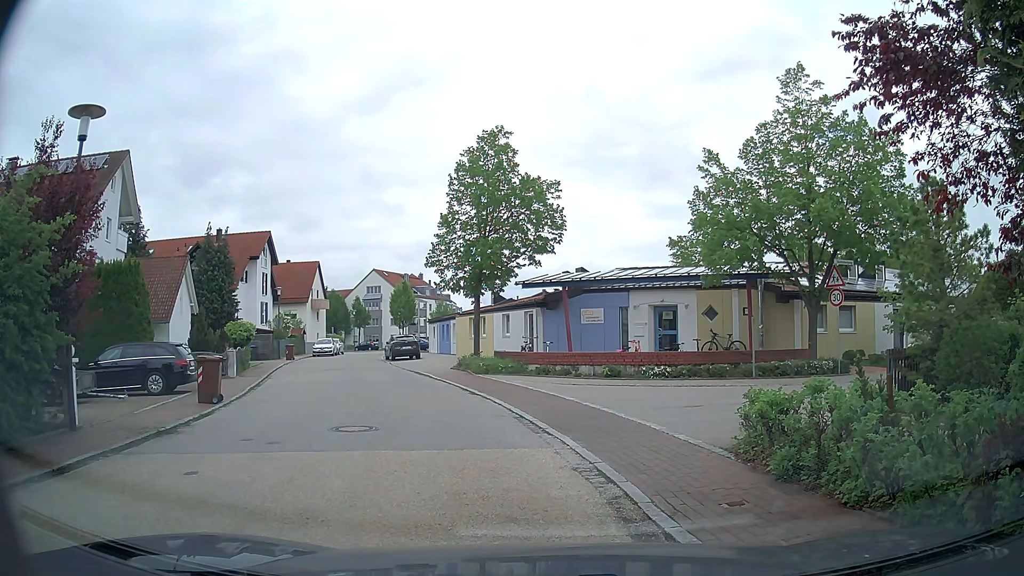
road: residential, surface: asphalt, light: Day
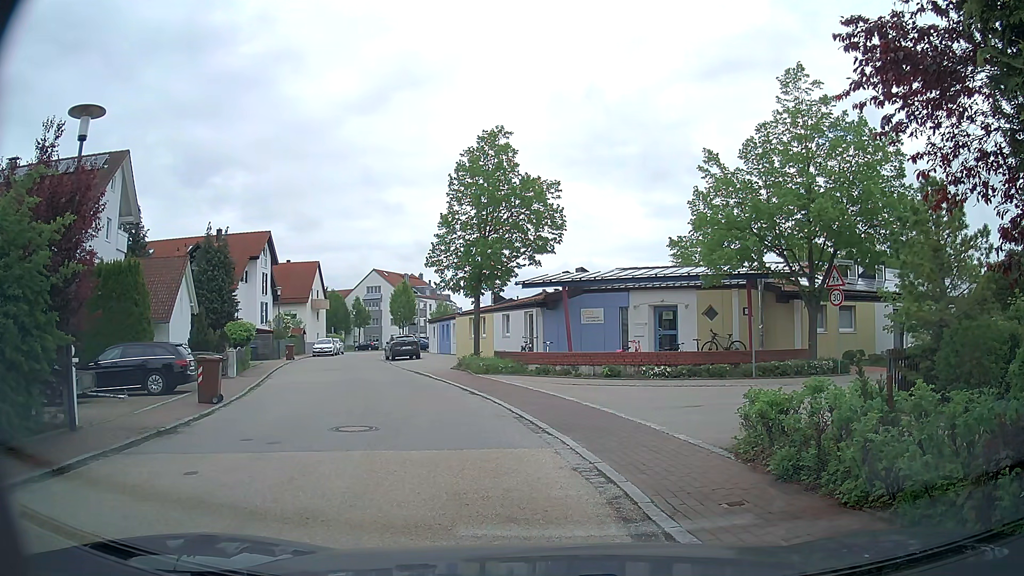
(0.0, 0.0) m; 0°
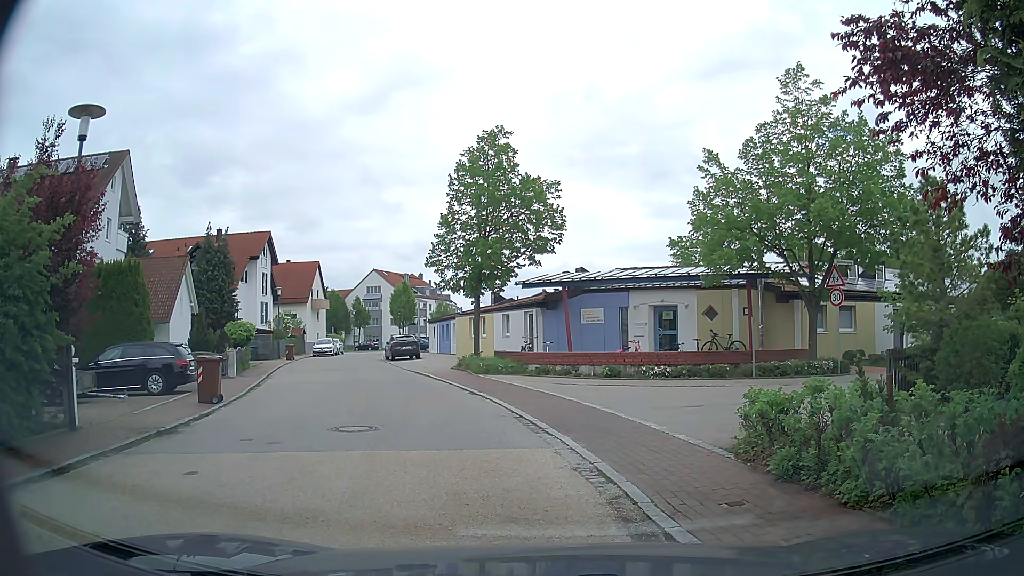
(0.0, 0.0) m; 0°
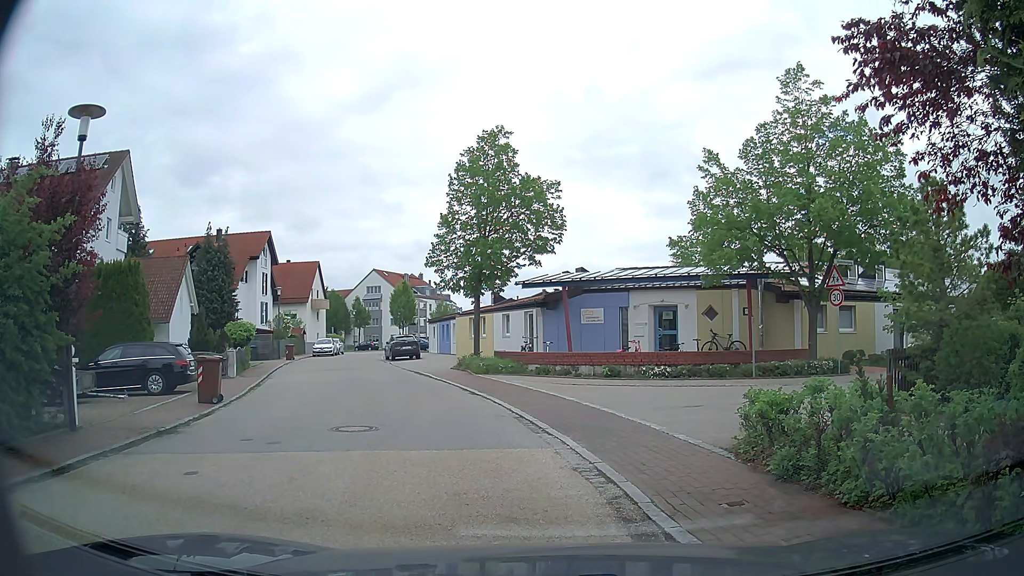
(0.0, 0.0) m; 0°
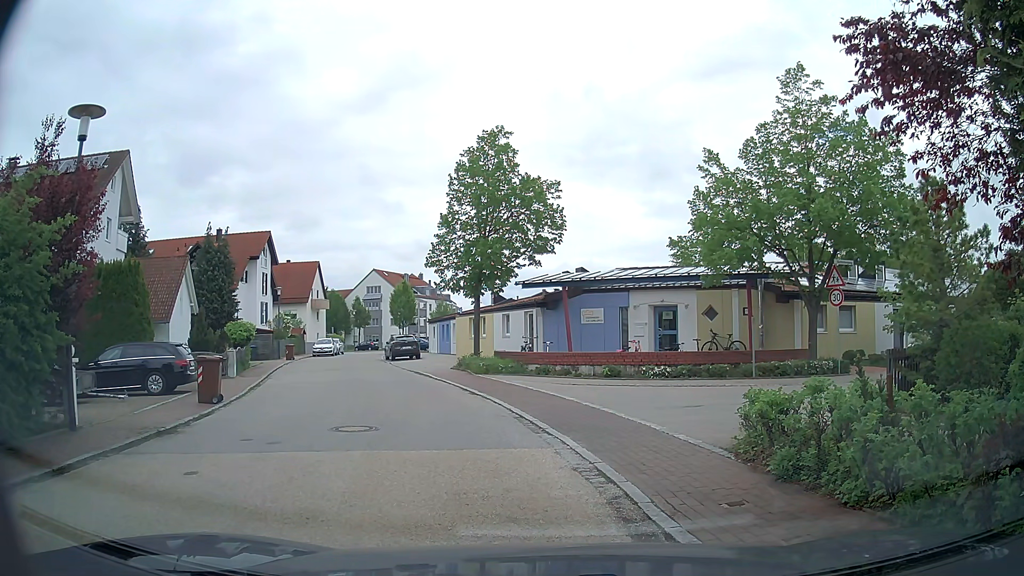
(0.0, 0.0) m; 0°
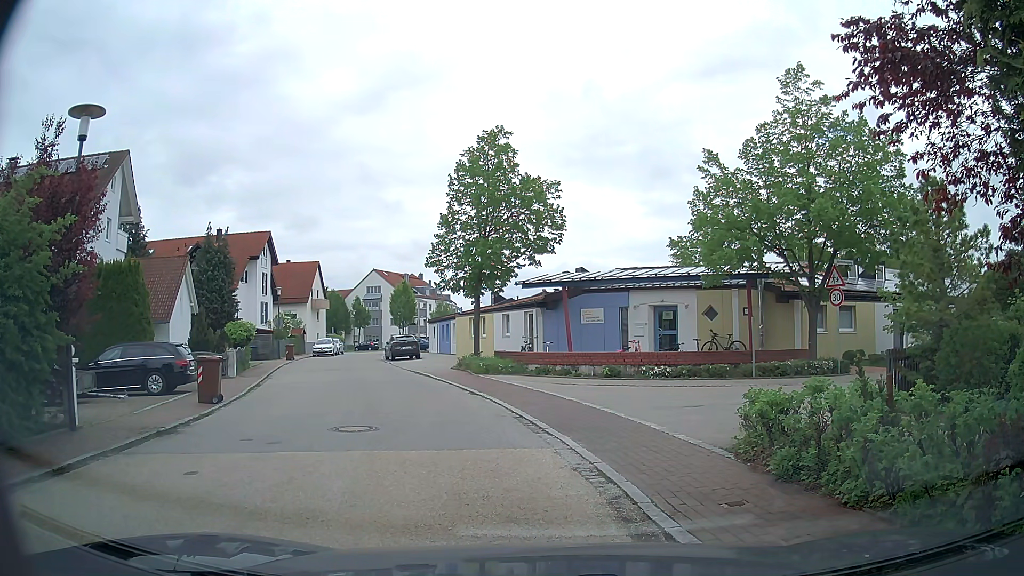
(0.0, 0.0) m; 0°
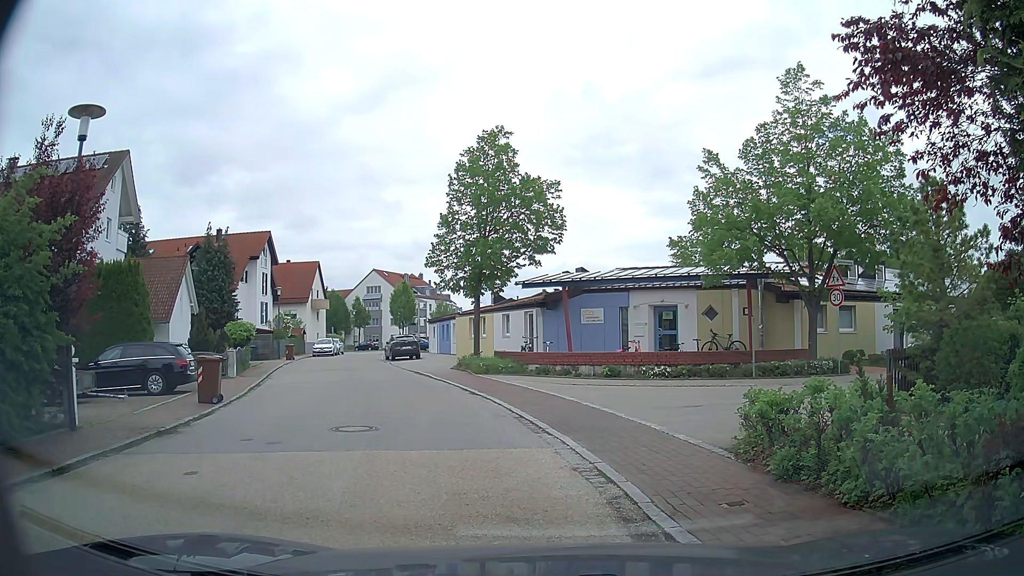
(0.0, 0.0) m; 0°
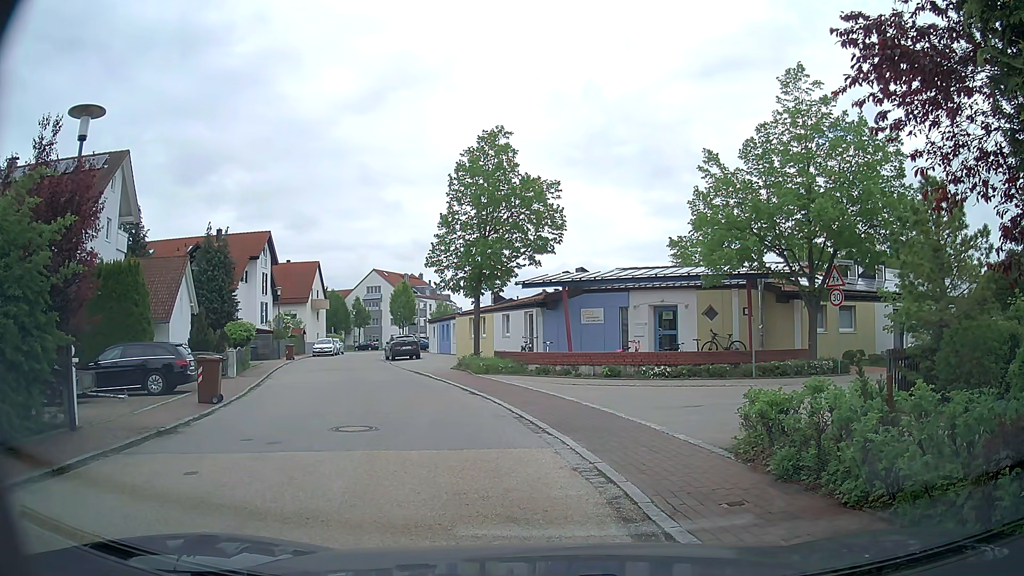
(0.0, 0.0) m; 0°
